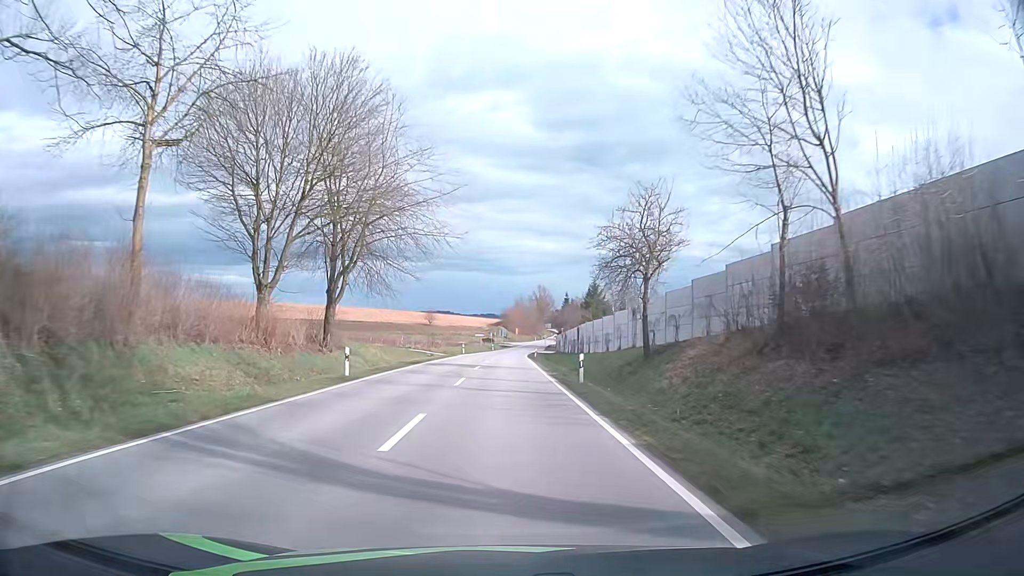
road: secondary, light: Day
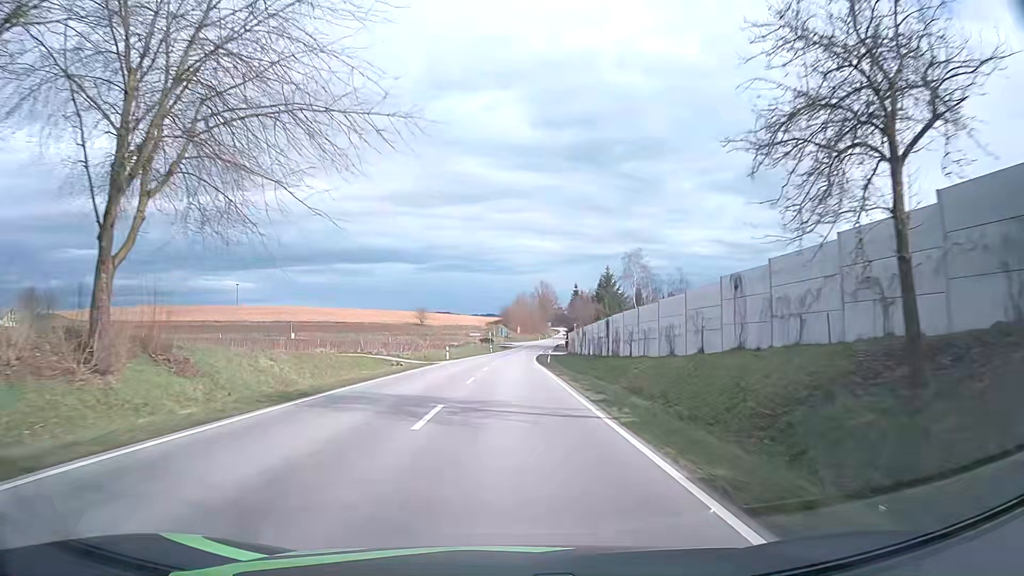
(-0.1, +22.0) m; 0°
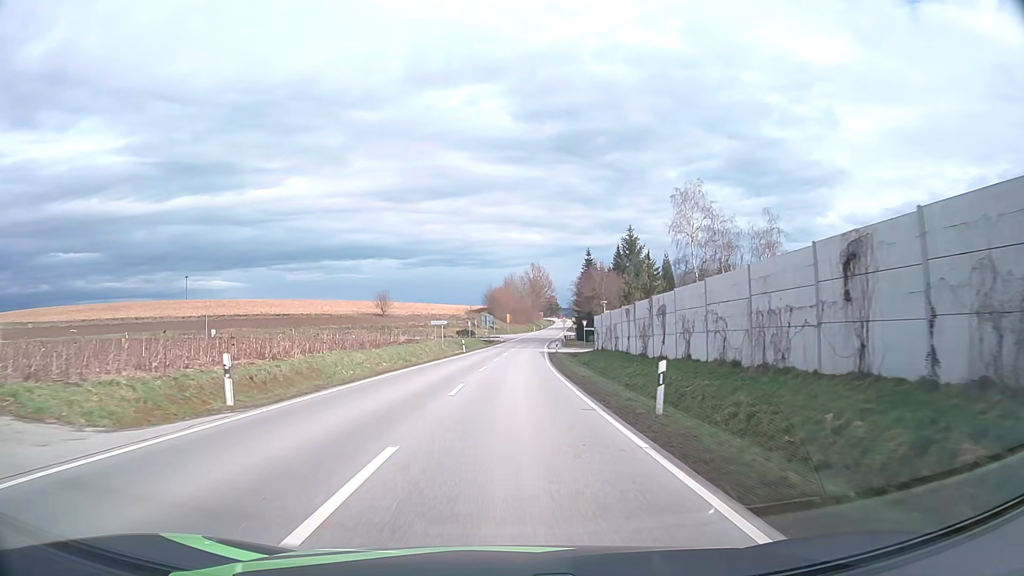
(+0.1, +41.9) m; +1°
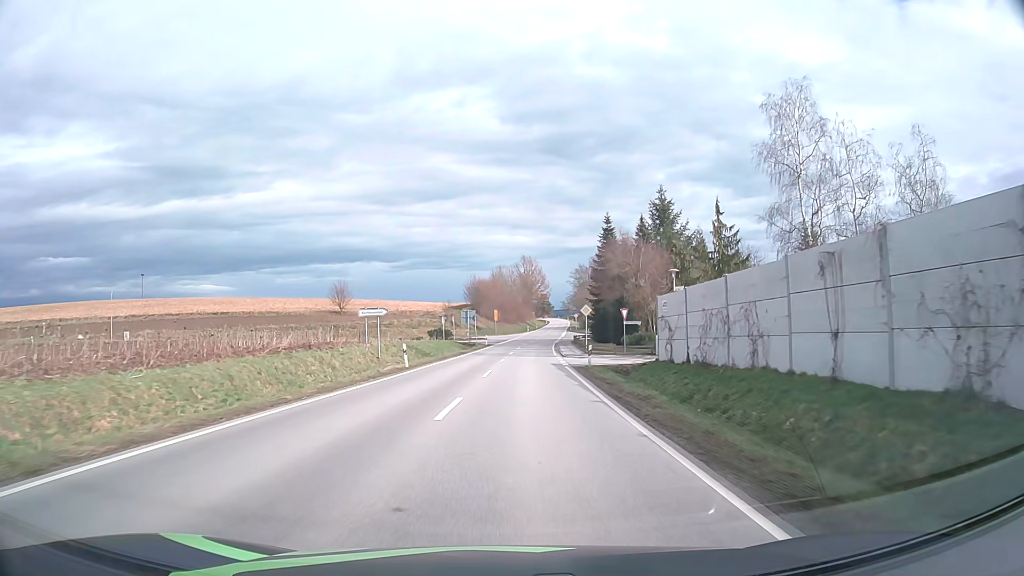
(+0.2, +29.2) m; +1°
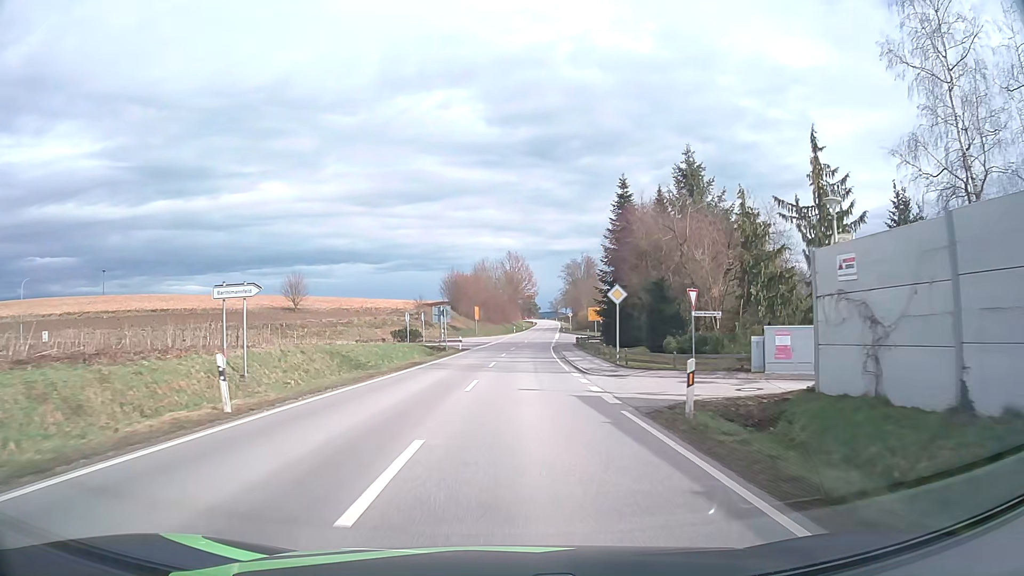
(+0.2, +18.2) m; +1°
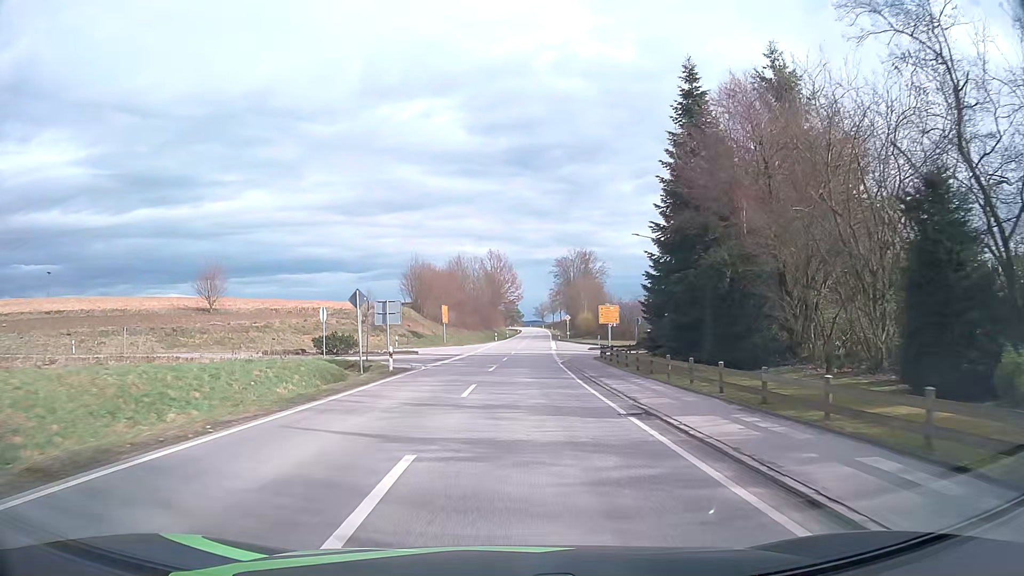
(+0.2, +24.9) m; +1°
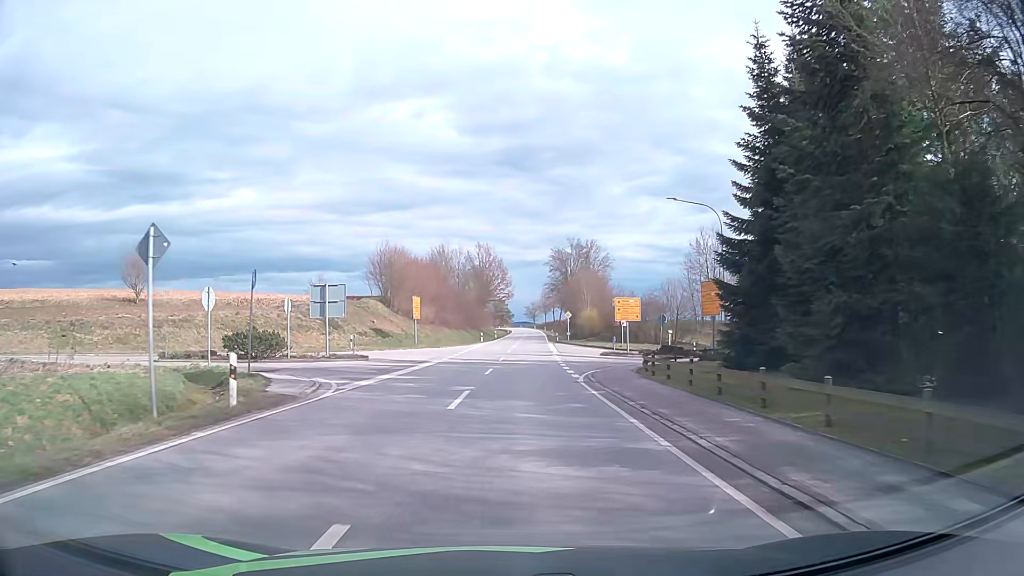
(+0.2, +14.8) m; +1°
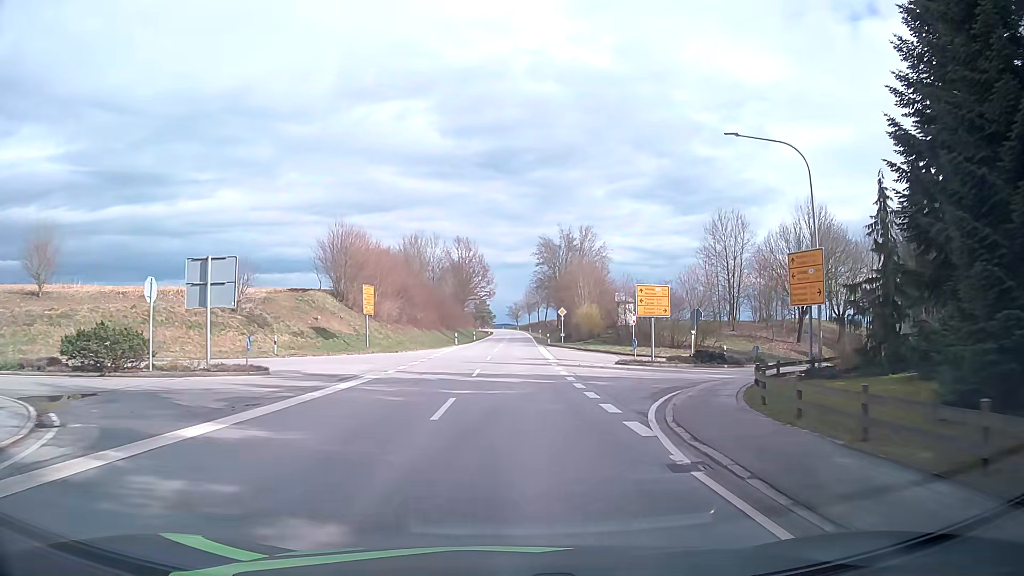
(+0.1, +13.4) m; +1°
(0, +10) (+3, +20) (+8, +28) (+15, +36) (+22, +43) (+29, +49) (+37, +56) (+45, +62) (+53, +68) (+61, +74) m
